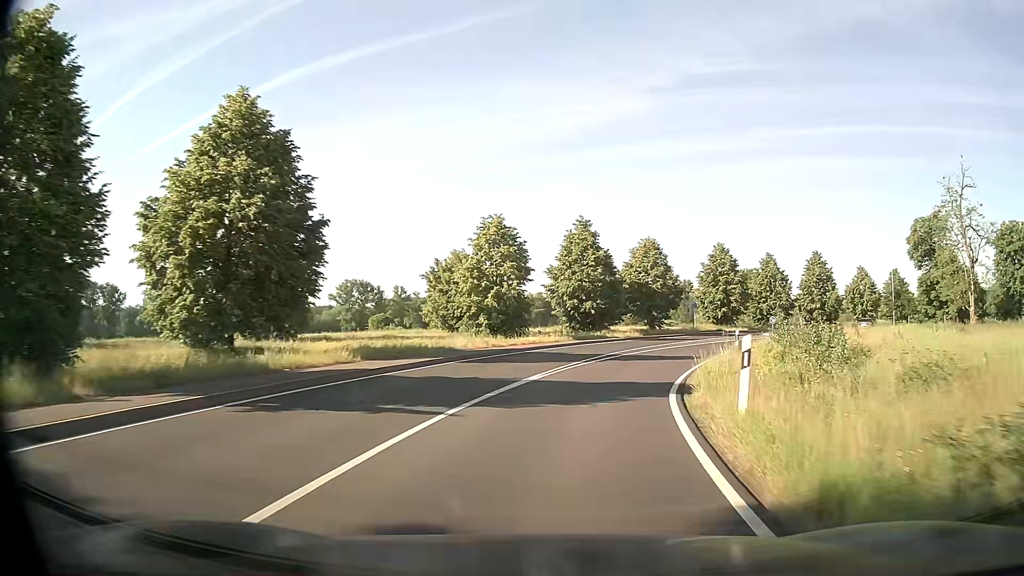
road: secondary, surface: asphalt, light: Day
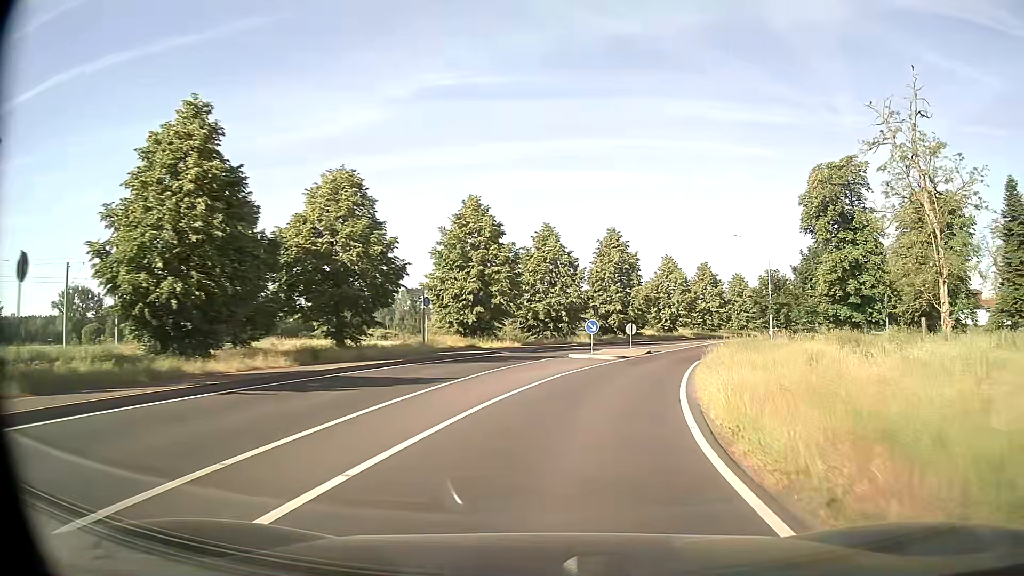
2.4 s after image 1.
(+6.1, +31.2) m; +22°
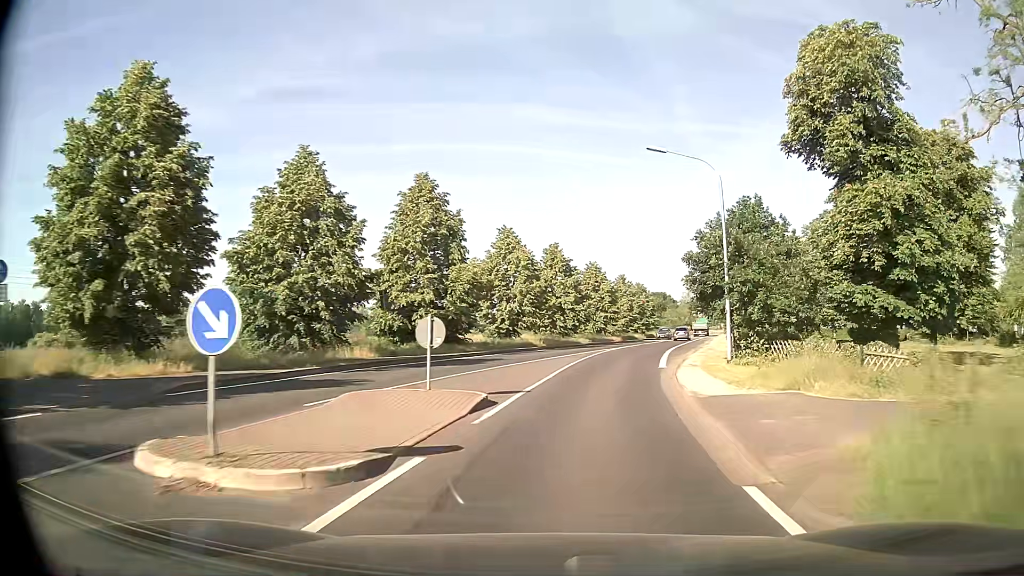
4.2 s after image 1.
(+3.5, +23.5) m; +16°
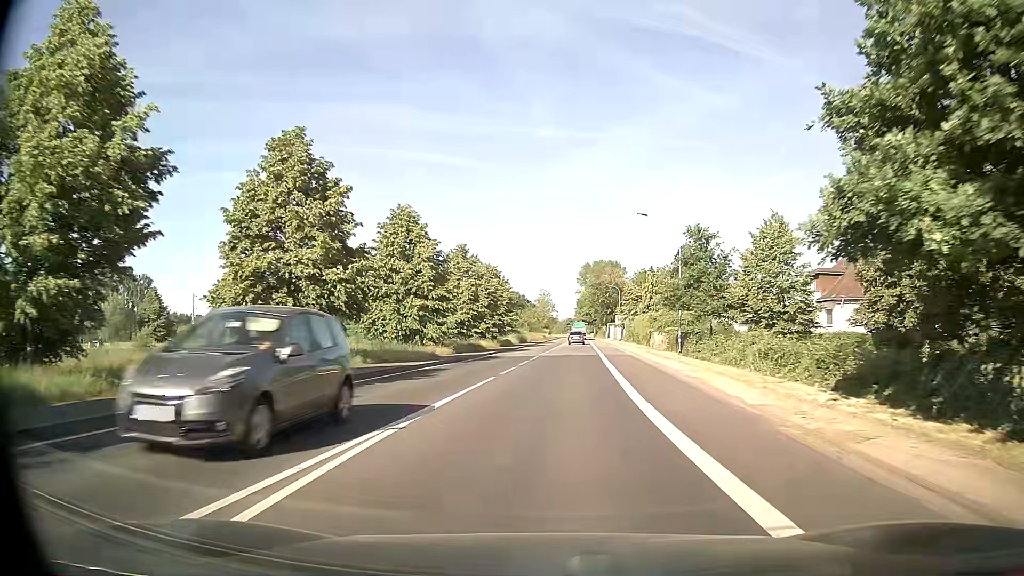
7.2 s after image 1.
(+5.2, +39.3) m; +12°
(0, +10) (+1, +20) (+1, +30) (+2, +40) (+2, +50) (+3, +60) (+4, +70) (+4, +80) (+5, +90) (+5, +100) m
